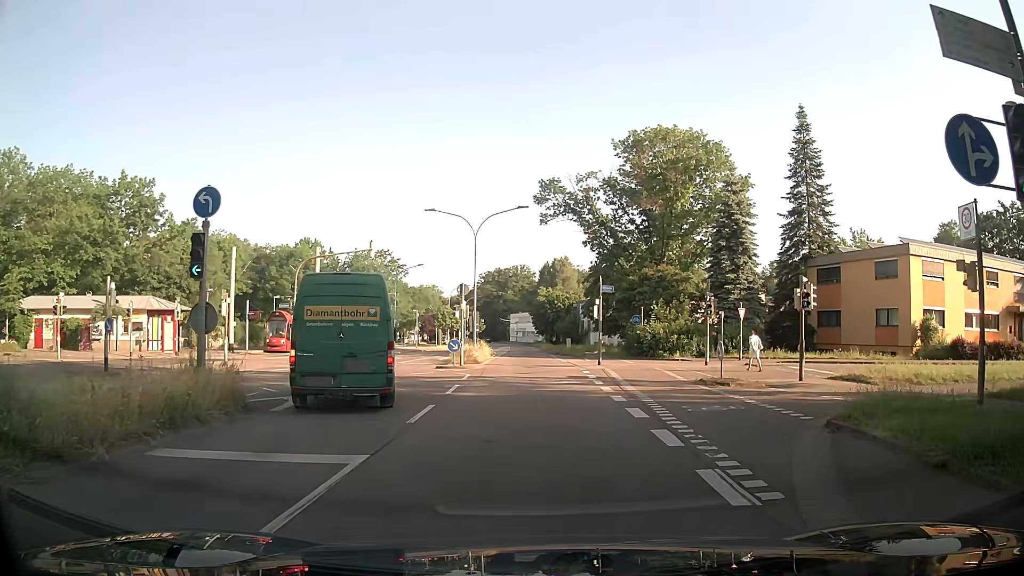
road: secondary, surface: asphalt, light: Day
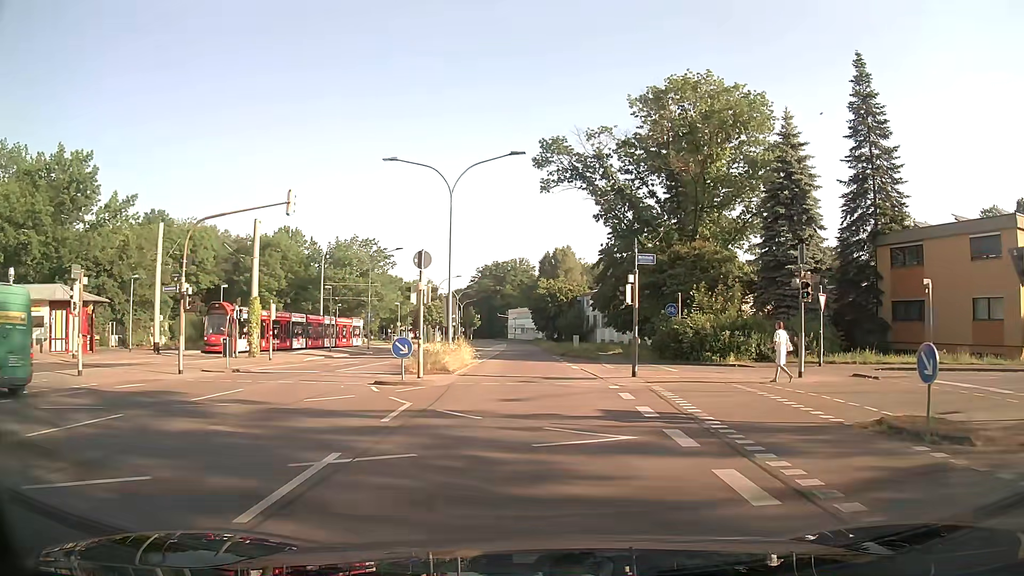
(+0.3, +12.6) m; +1°
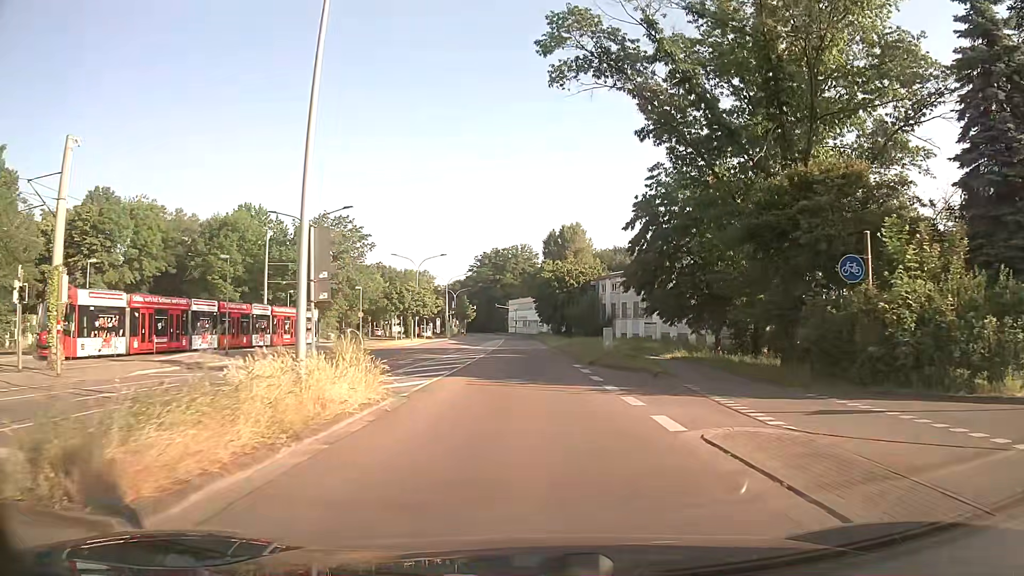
(0.0, +19.9) m; 0°
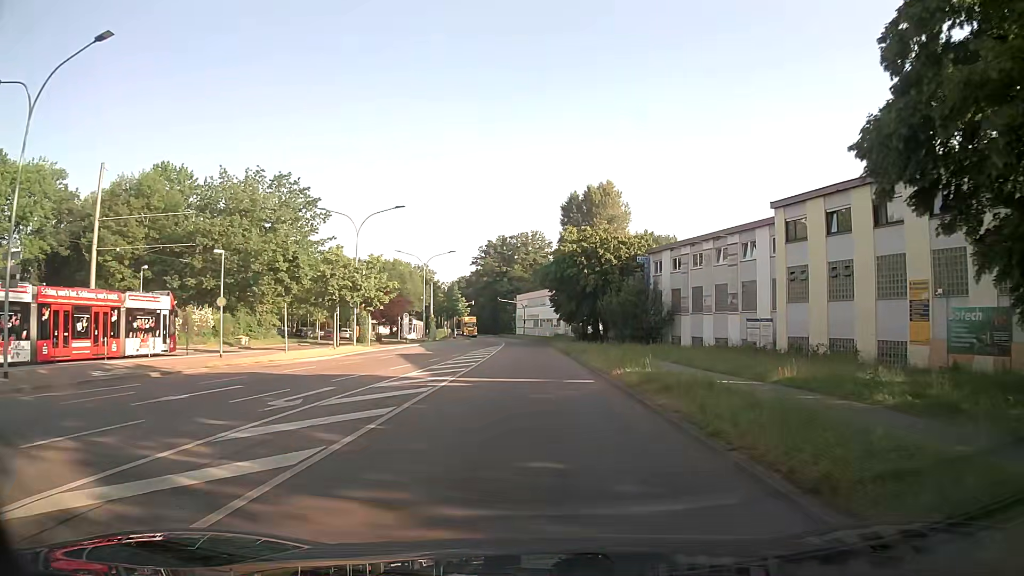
(-0.4, +31.0) m; -1°
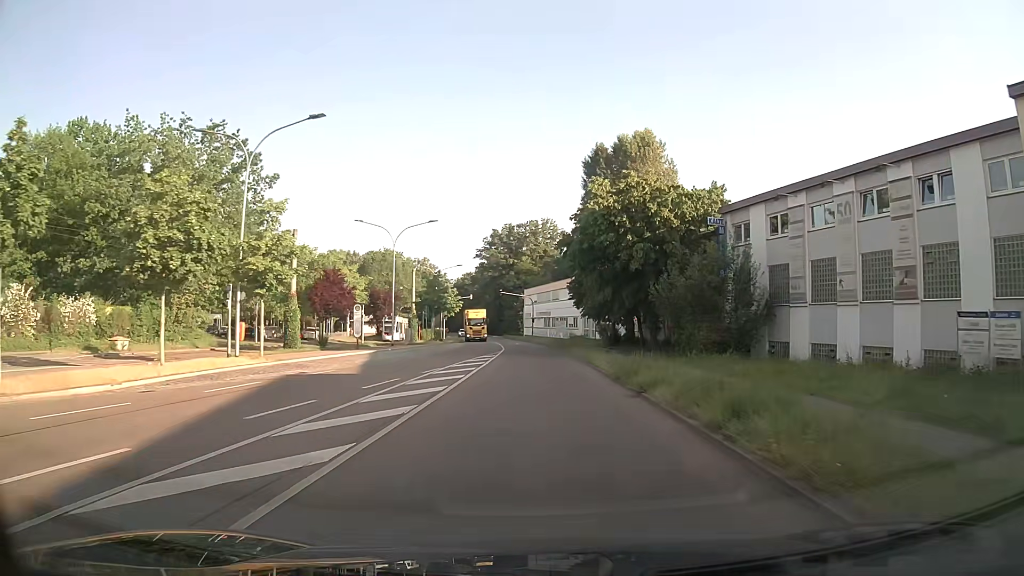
(-0.1, +20.5) m; -1°
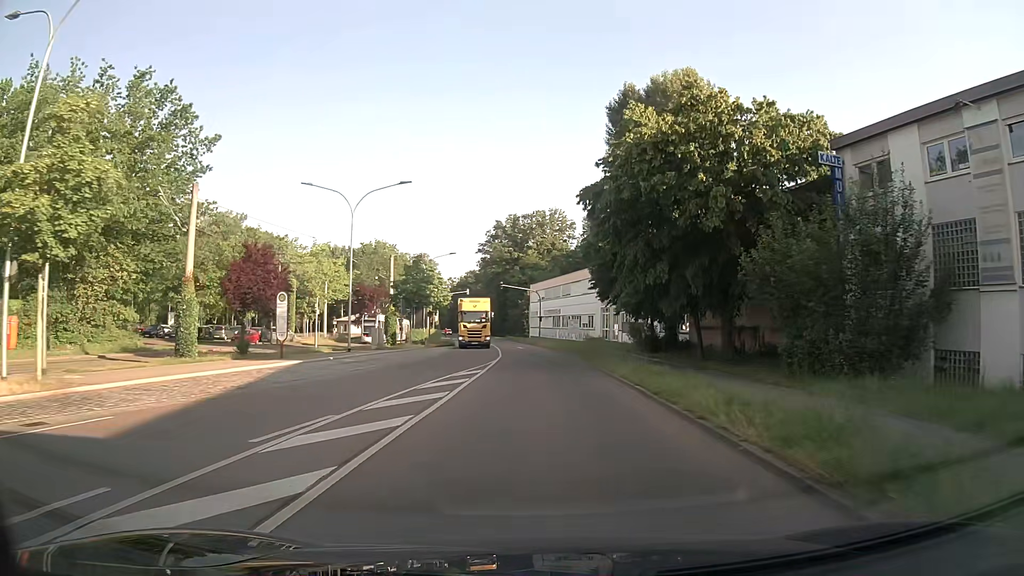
(0.0, +14.2) m; 0°
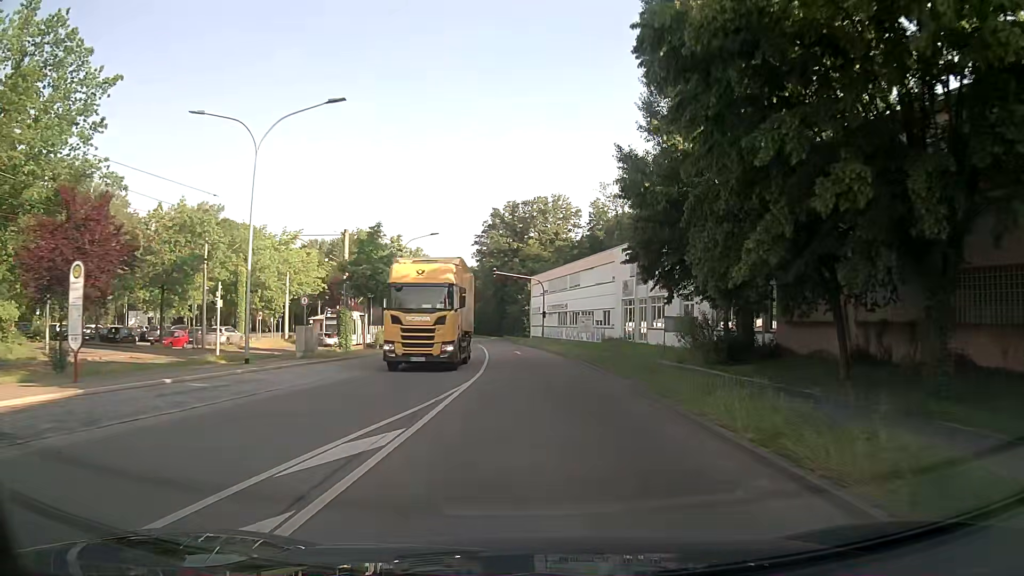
(0.0, +14.5) m; 0°
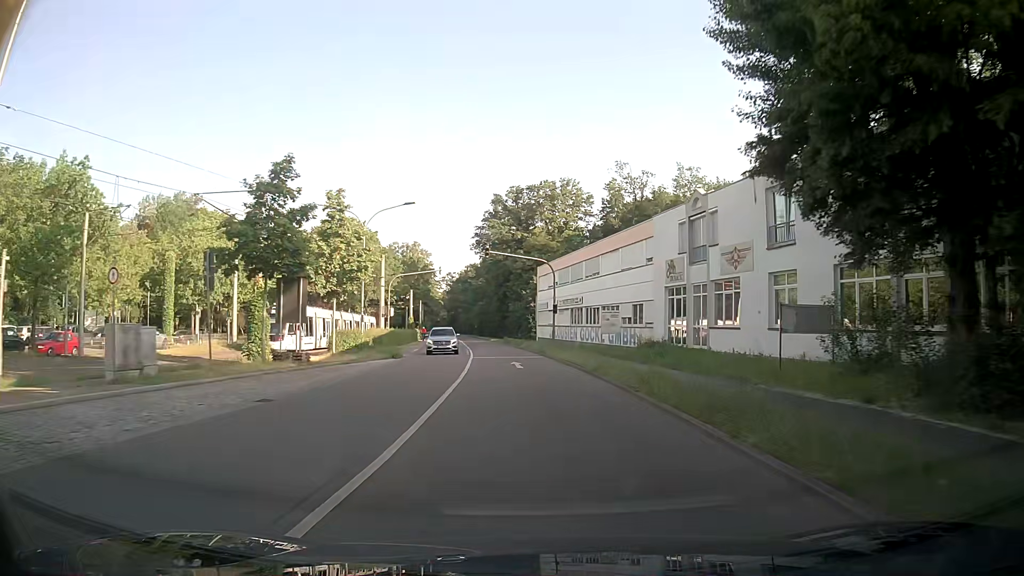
(-0.1, +14.7) m; -1°
(0, +10) (0, +20) (-1, +30) (-2, +40) (-3, +50) (-4, +60) (-5, +70) (-7, +80) (-8, +90) (-9, +99) m
